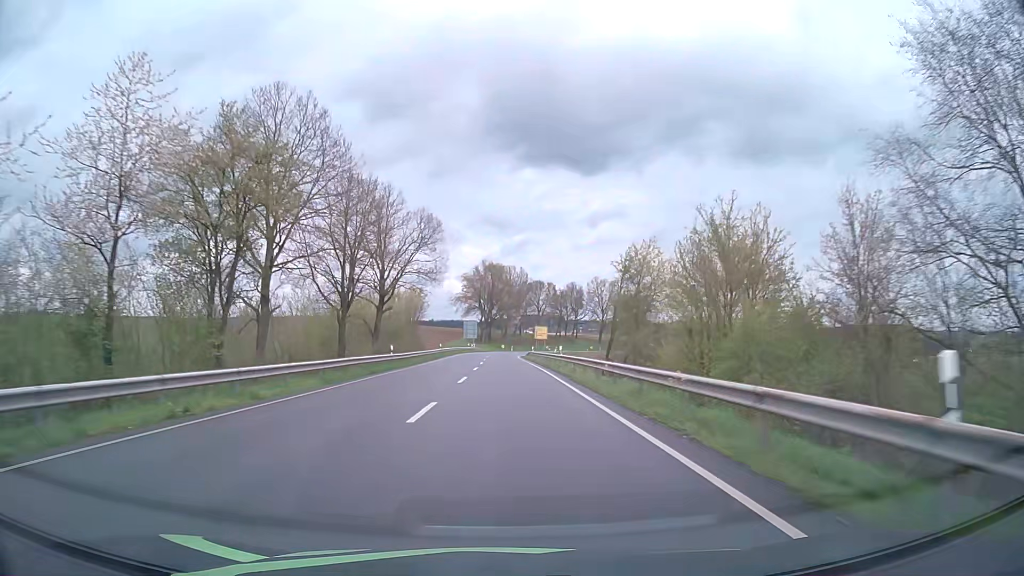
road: secondary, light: Day
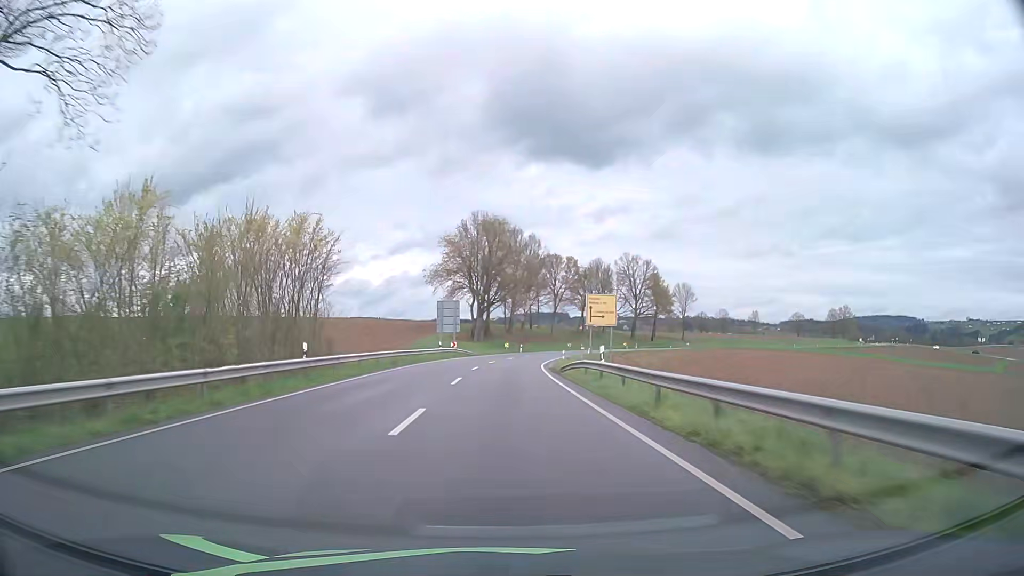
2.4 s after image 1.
(-0.1, +50.3) m; 0°
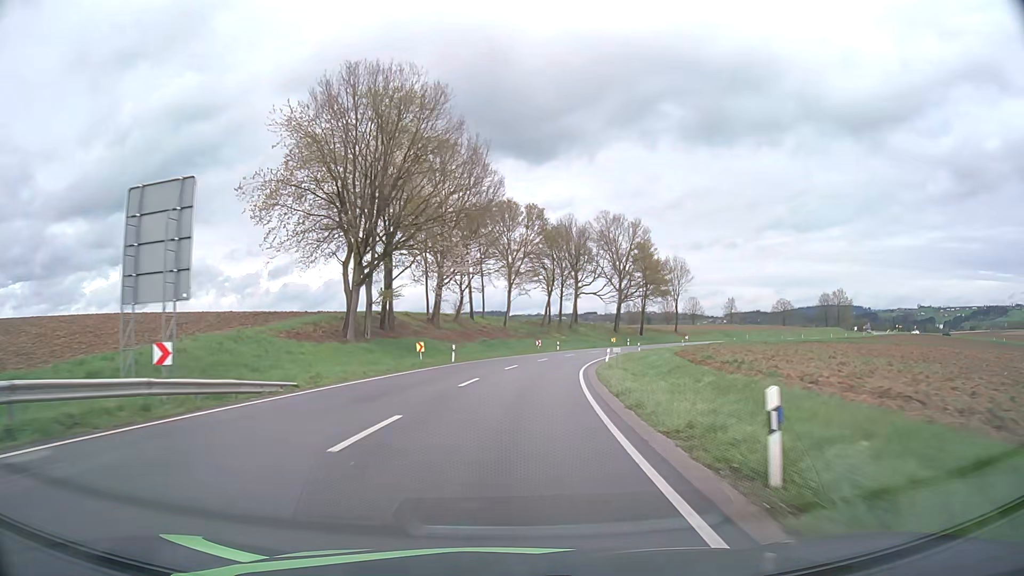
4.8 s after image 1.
(+1.2, +50.1) m; +5°
(0, +10) (+1, +20) (+2, +30) (+3, +40) (+5, +50) (+7, +59) (+10, +69) (+14, +78) (+18, +87) (+22, +96) m
